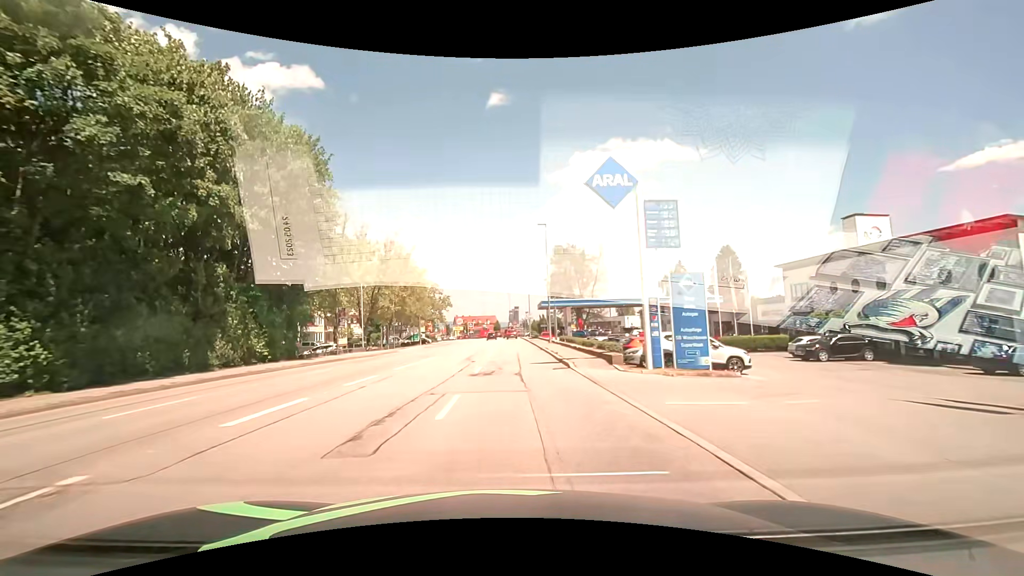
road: tertiary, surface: asphalt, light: Day
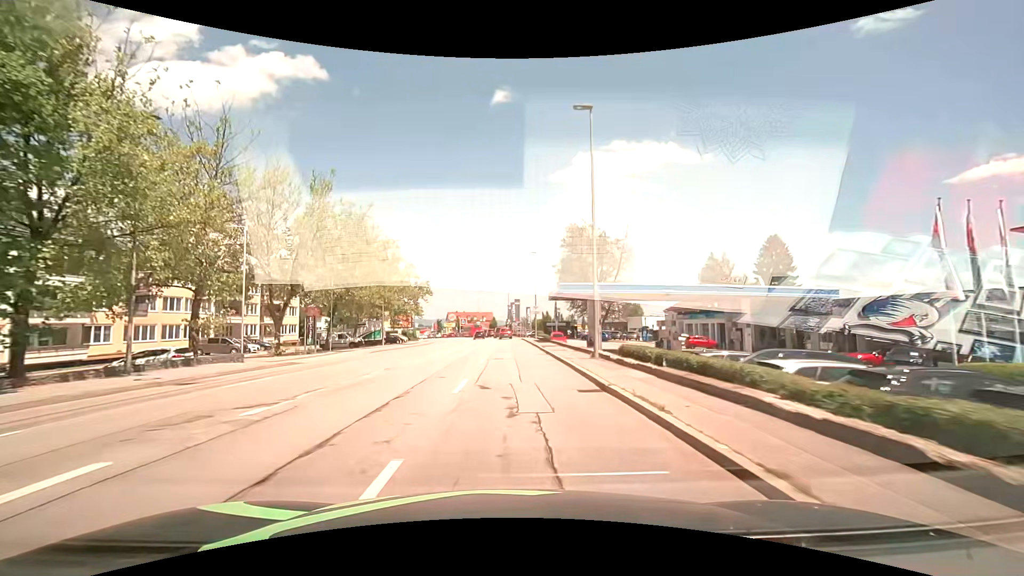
(+0.2, +22.8) m; 0°
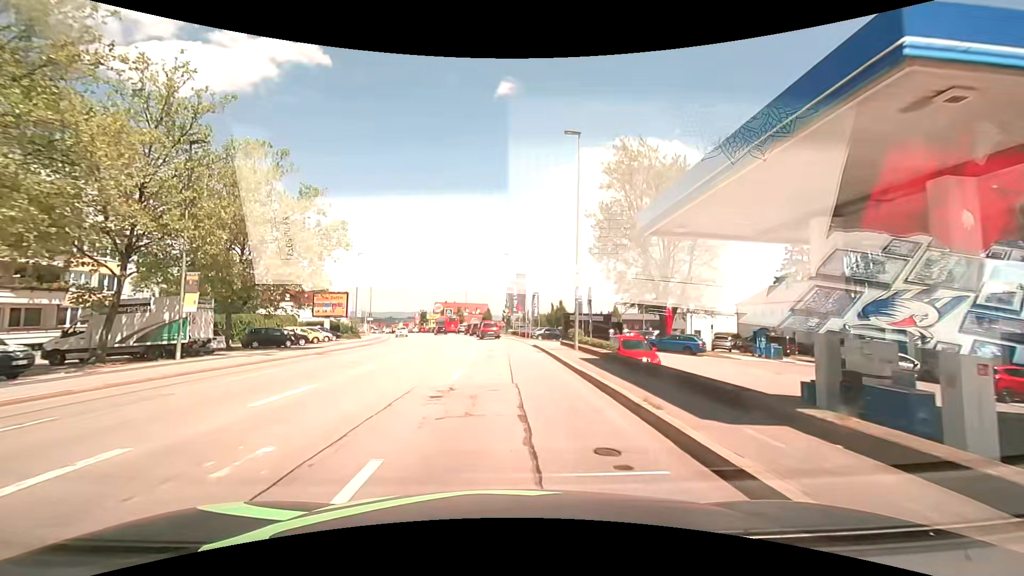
(+0.4, +35.6) m; +1°
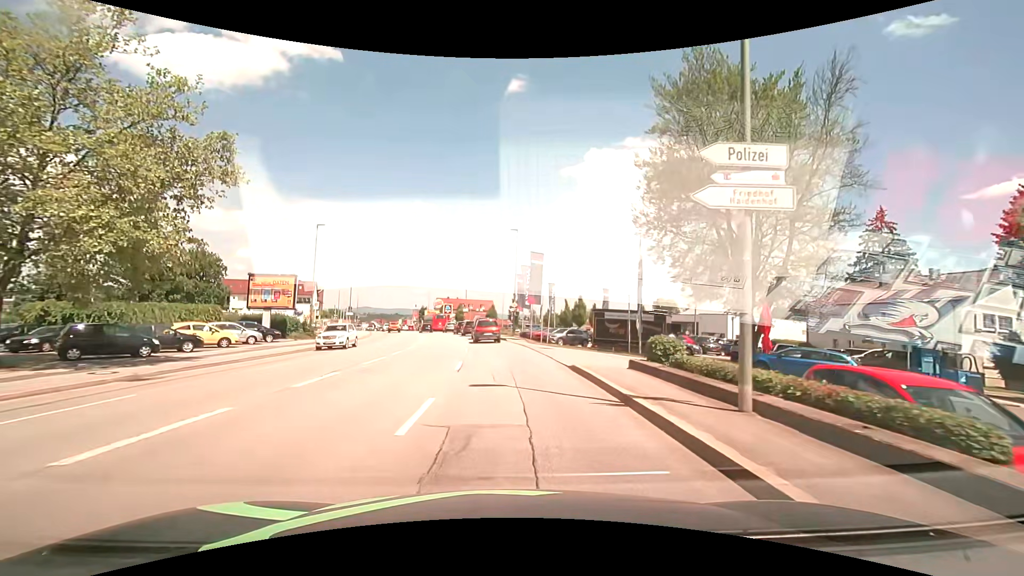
(-0.1, +15.2) m; 0°
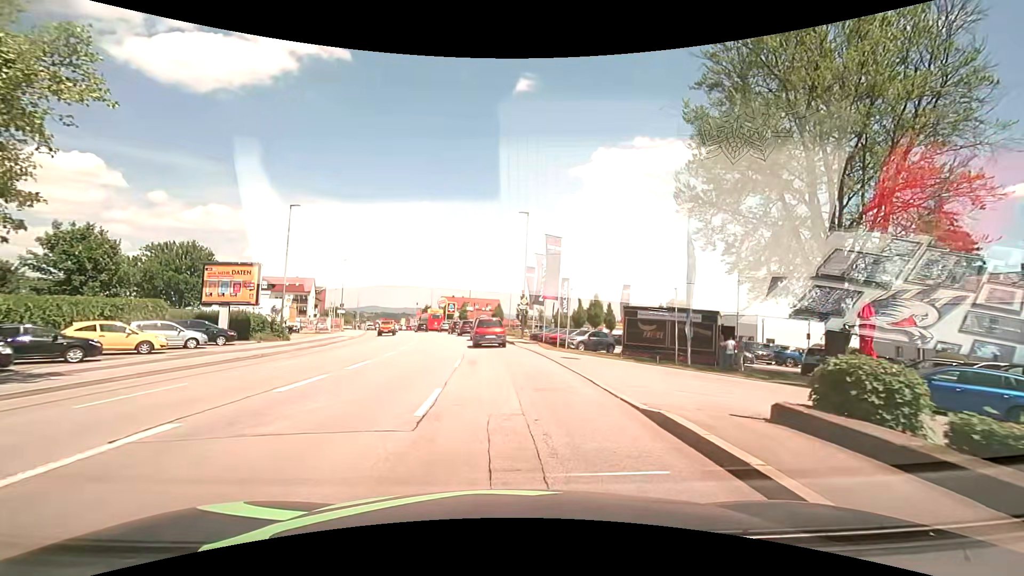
(-0.1, +7.1) m; -1°
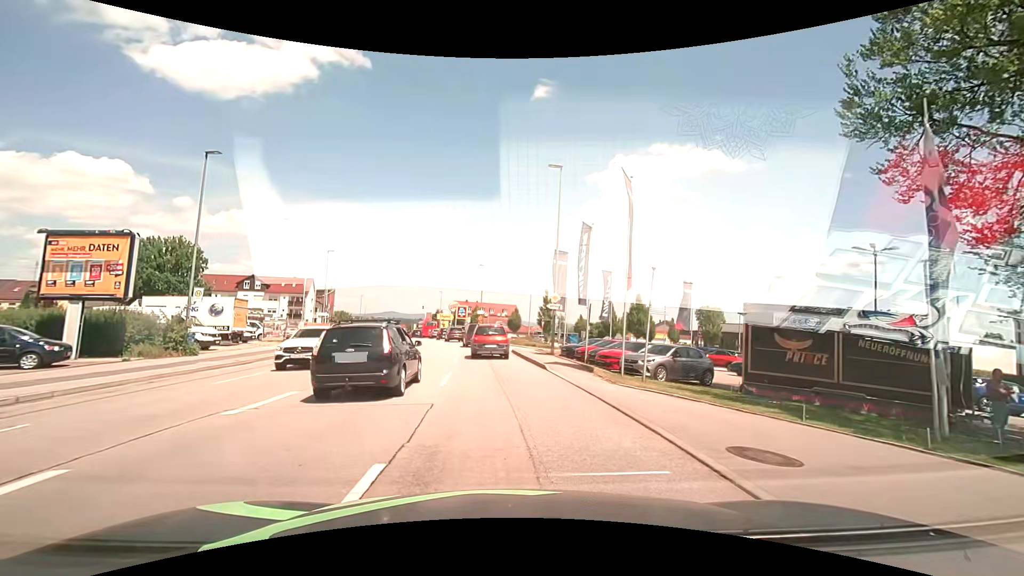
(-0.2, +13.4) m; -2°
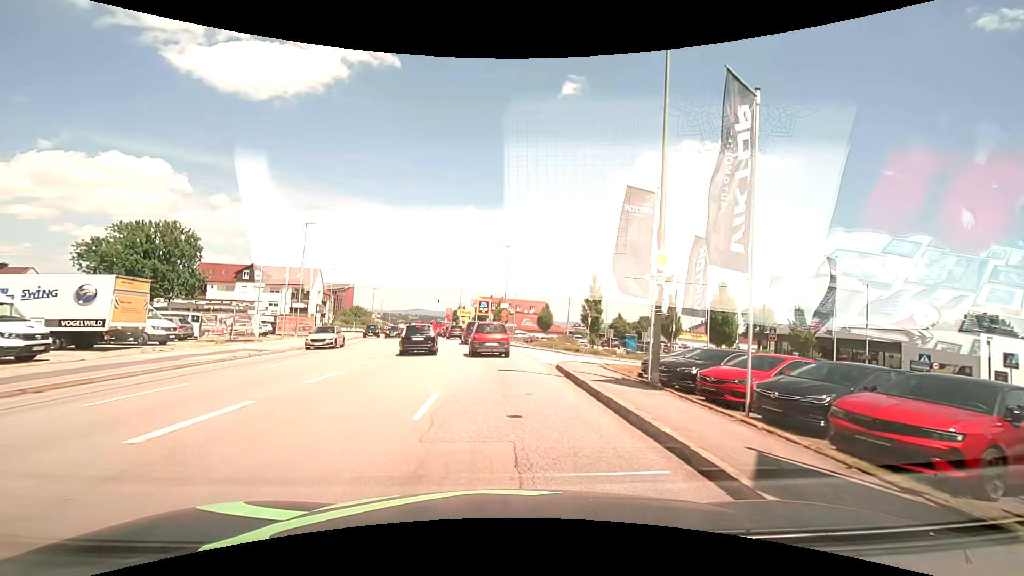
(-0.4, +14.4) m; -3°
